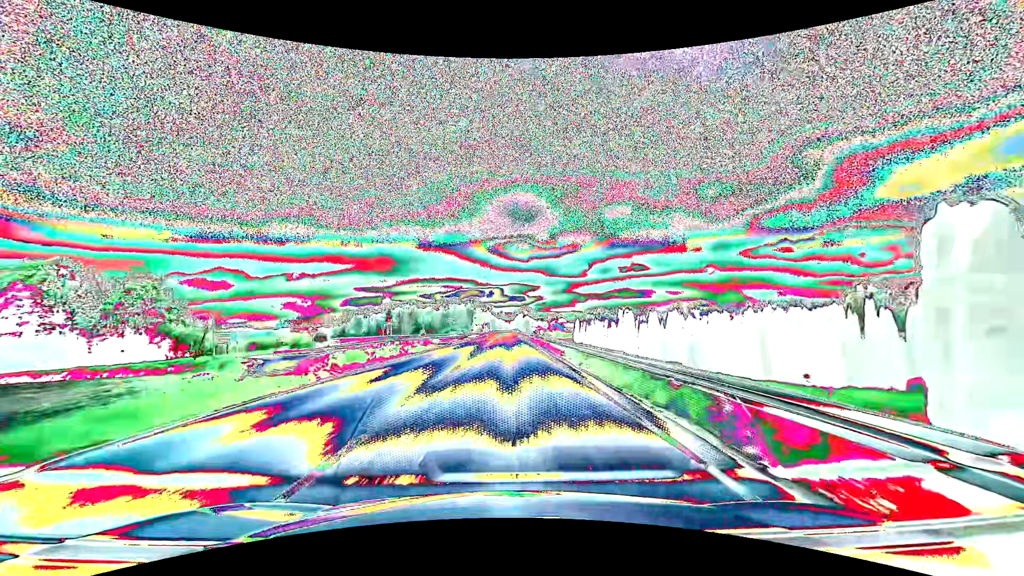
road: primary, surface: asphalt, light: Day
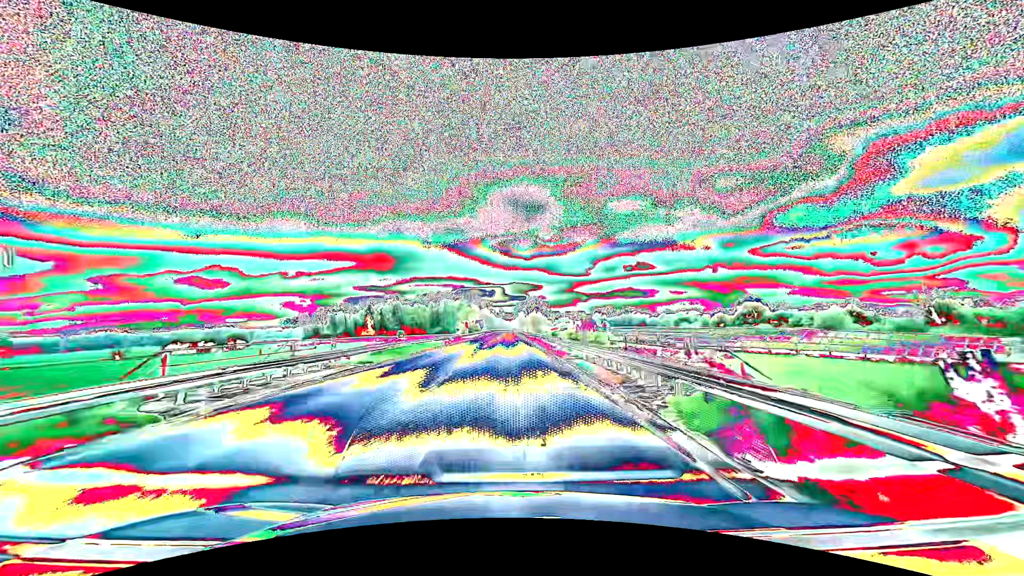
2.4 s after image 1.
(-0.1, +63.3) m; 0°
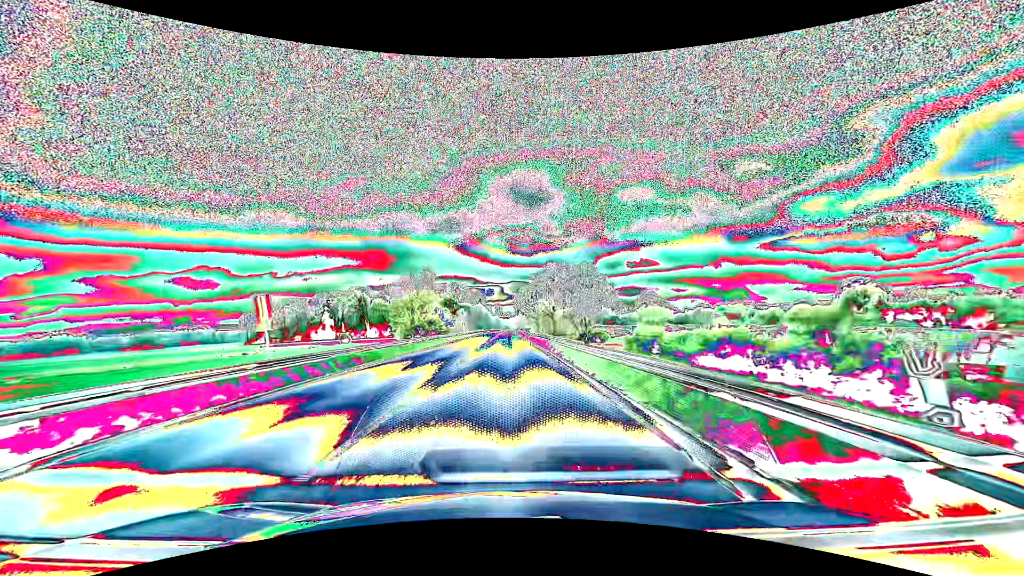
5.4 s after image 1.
(+0.2, +79.3) m; 0°
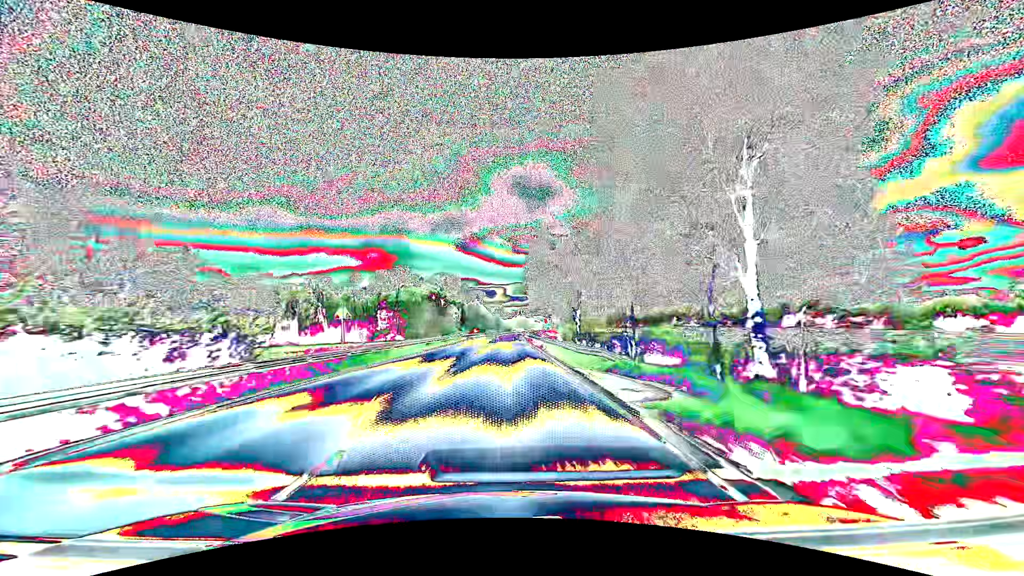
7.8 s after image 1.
(-0.1, +63.4) m; 0°
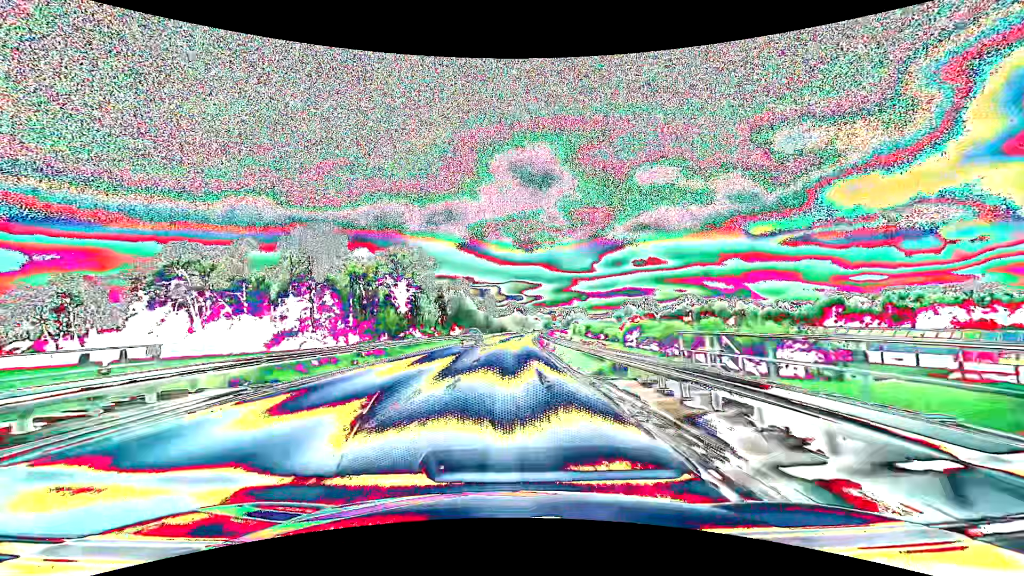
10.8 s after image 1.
(+0.1, +79.2) m; 0°
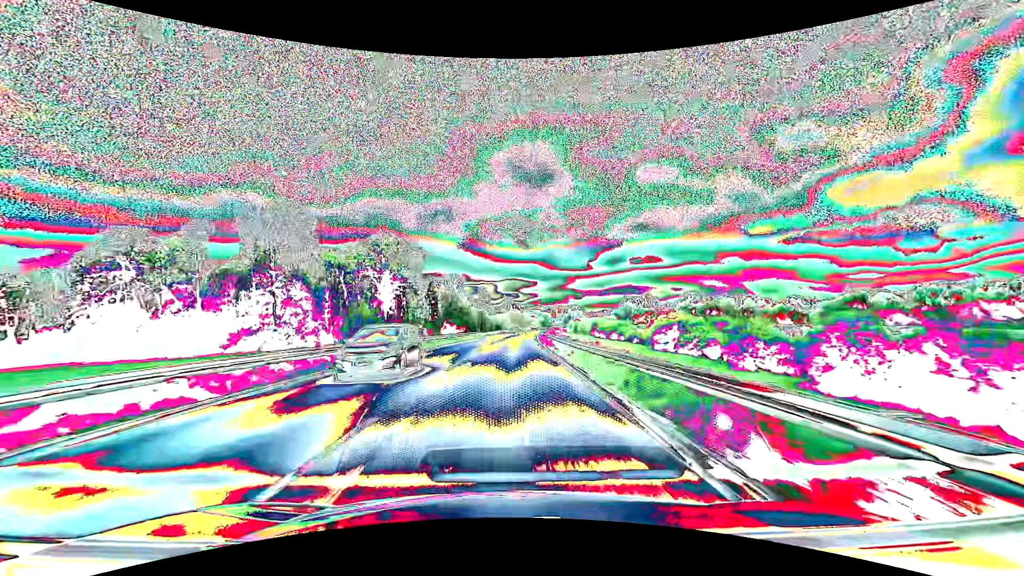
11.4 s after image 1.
(+0.1, +15.8) m; +1°
